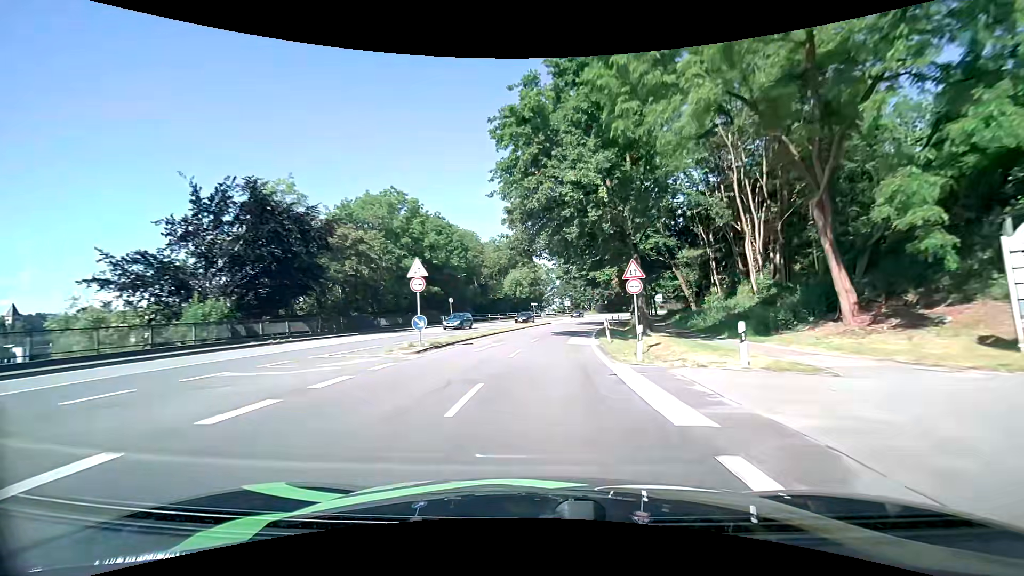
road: primary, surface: asphalt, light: Day
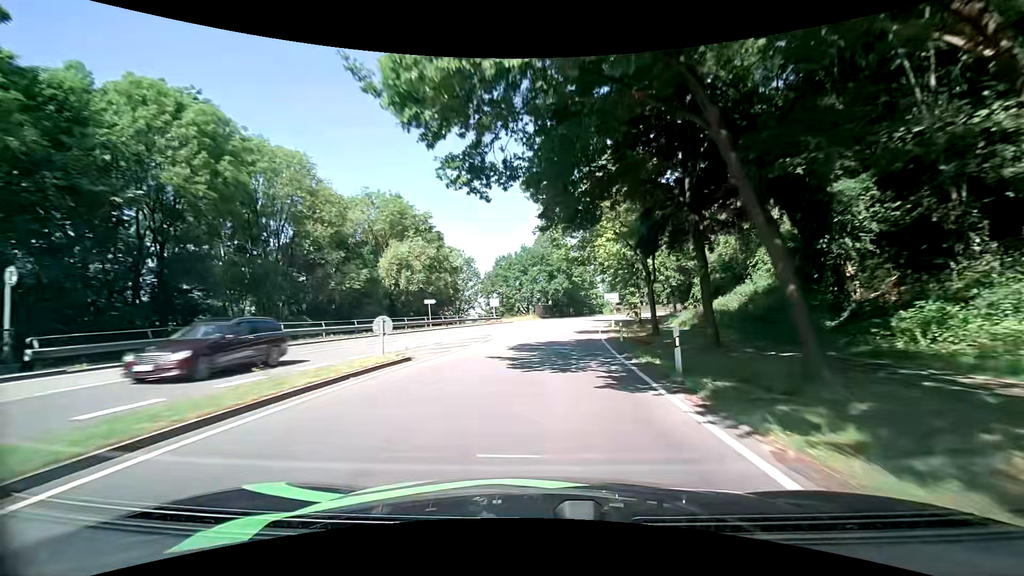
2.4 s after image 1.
(+3.1, +43.3) m; +8°
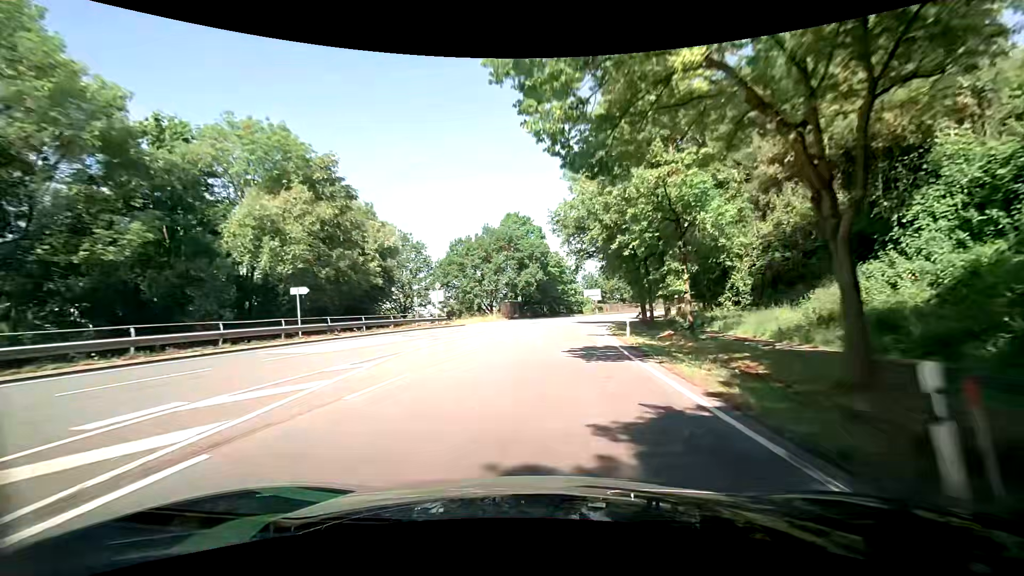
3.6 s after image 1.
(+0.4, +21.5) m; +3°
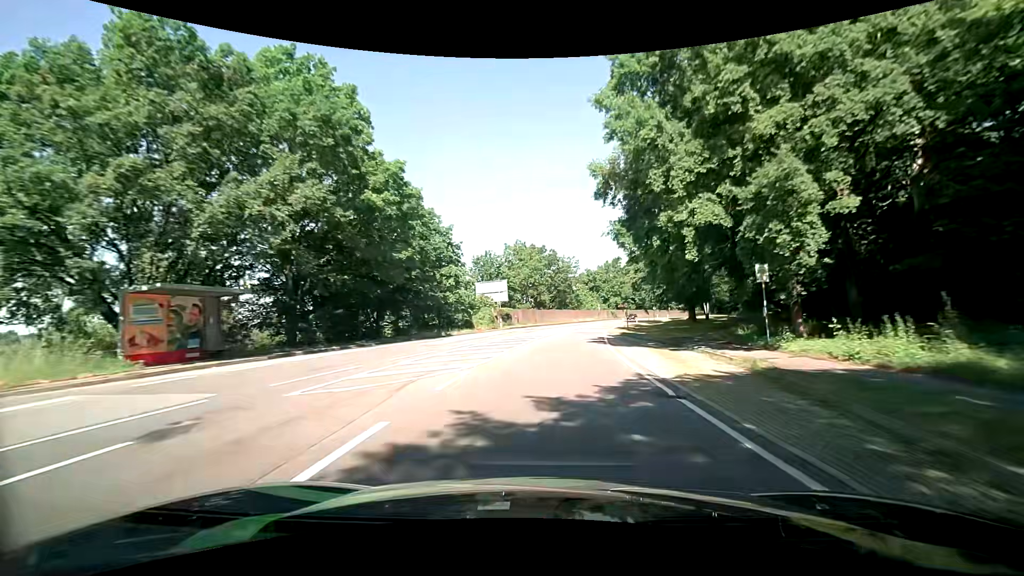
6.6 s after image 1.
(+5.2, +53.3) m; +12°
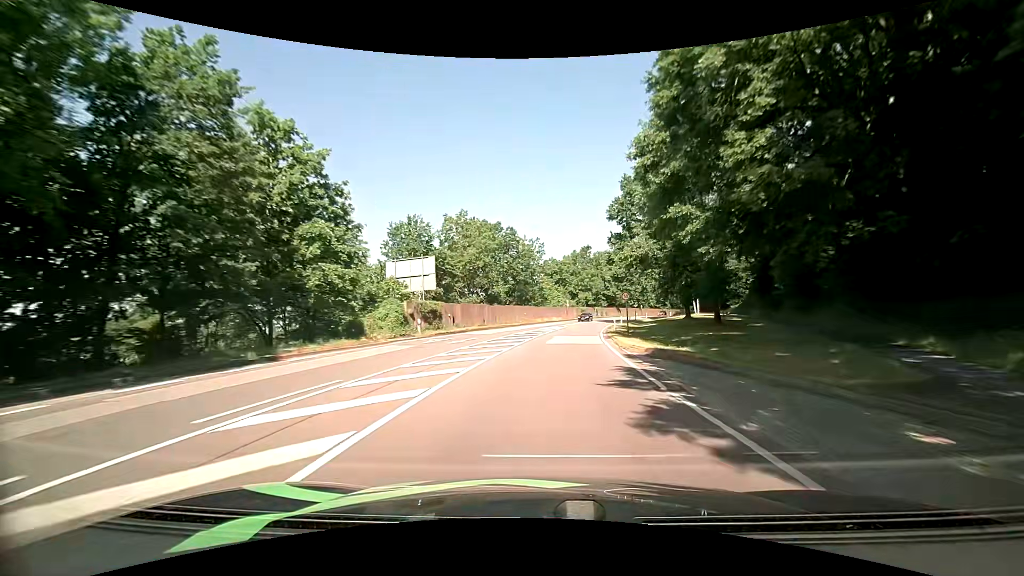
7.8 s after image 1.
(+0.8, +21.5) m; +4°
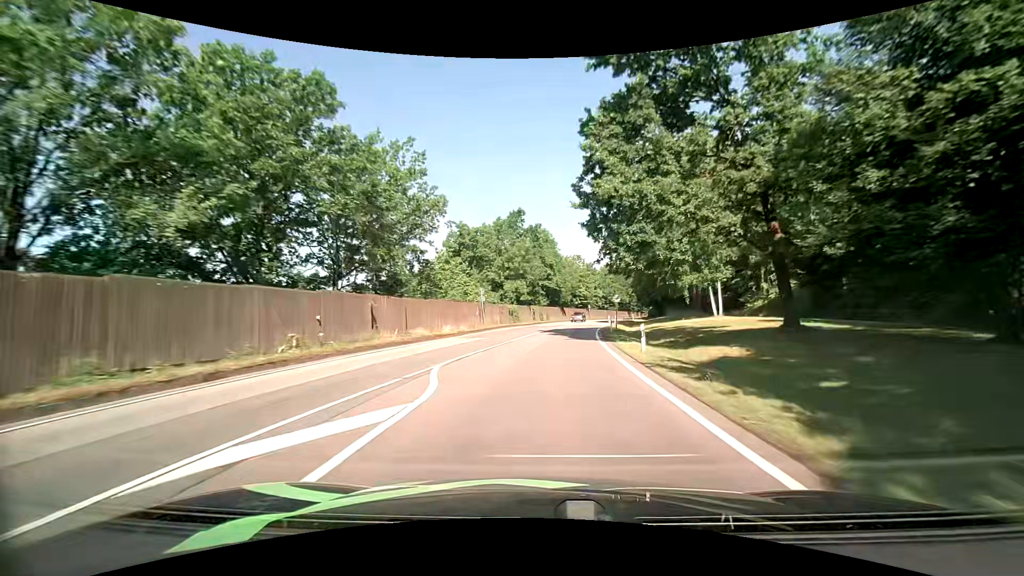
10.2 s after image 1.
(+3.5, +42.9) m; +9°
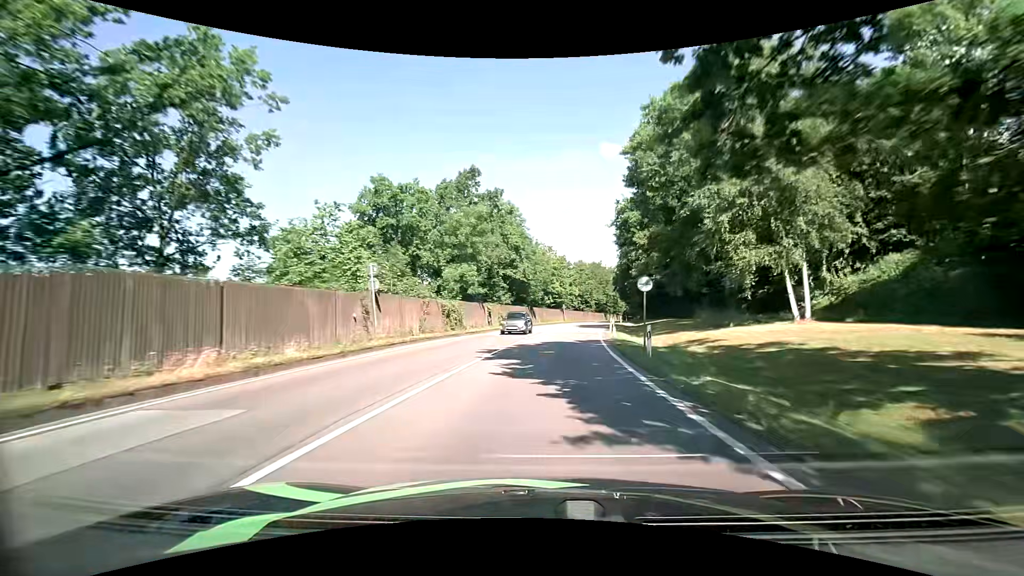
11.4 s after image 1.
(+0.6, +21.2) m; +3°
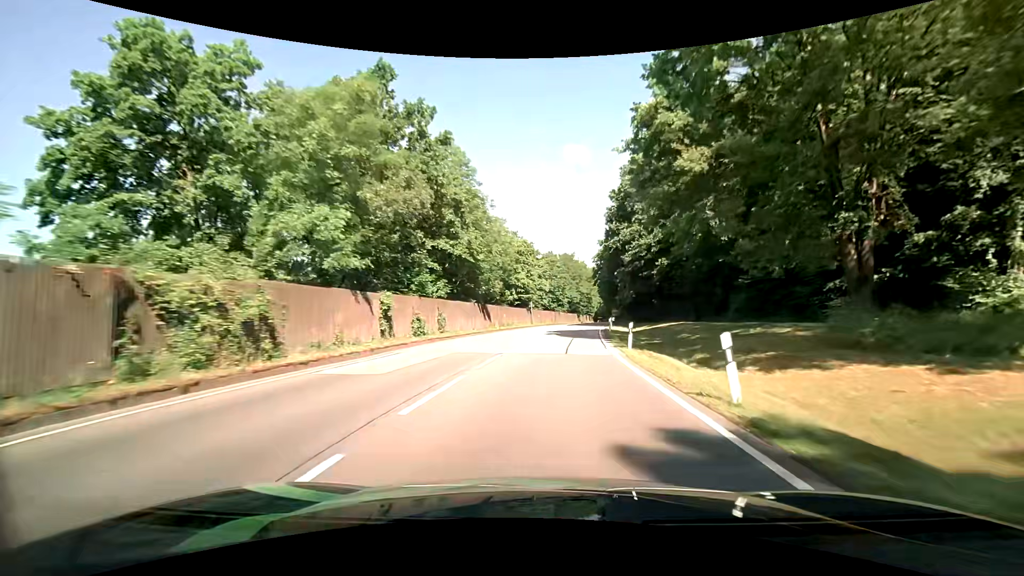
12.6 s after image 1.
(+0.7, +21.0) m; +4°
(0, +10) (+1, +20) (+1, +30) (+2, +40) (+3, +50) (+5, +60) (+6, +70) (+8, +80) (+10, +89) (+12, +99) m
